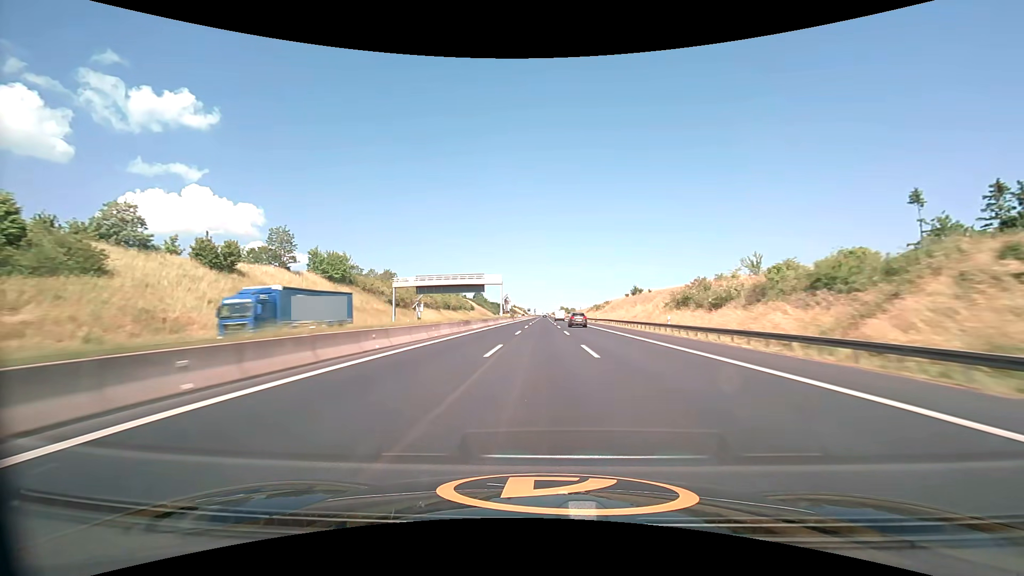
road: motorway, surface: asphalt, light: Day
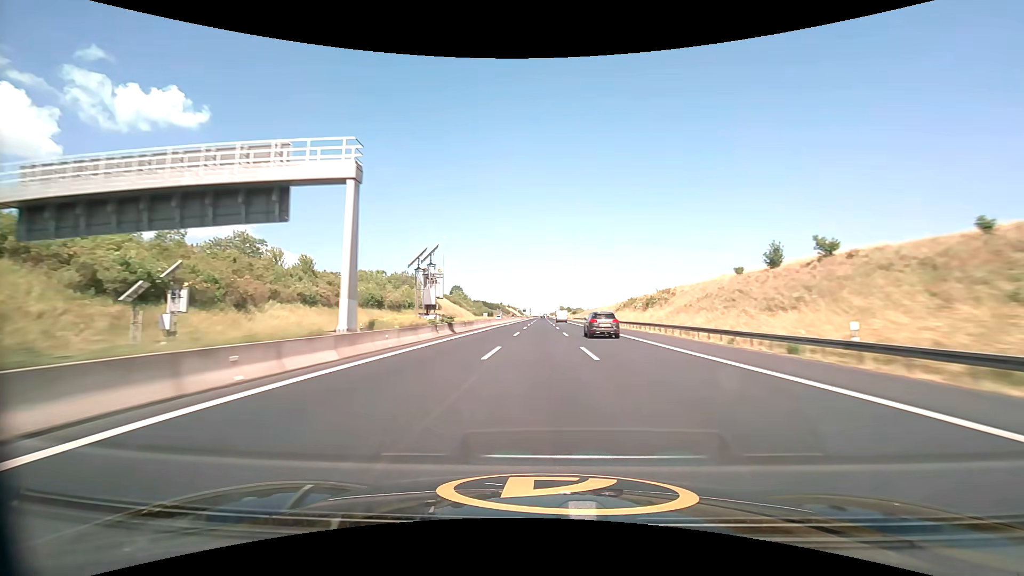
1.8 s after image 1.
(+0.2, +72.0) m; 0°
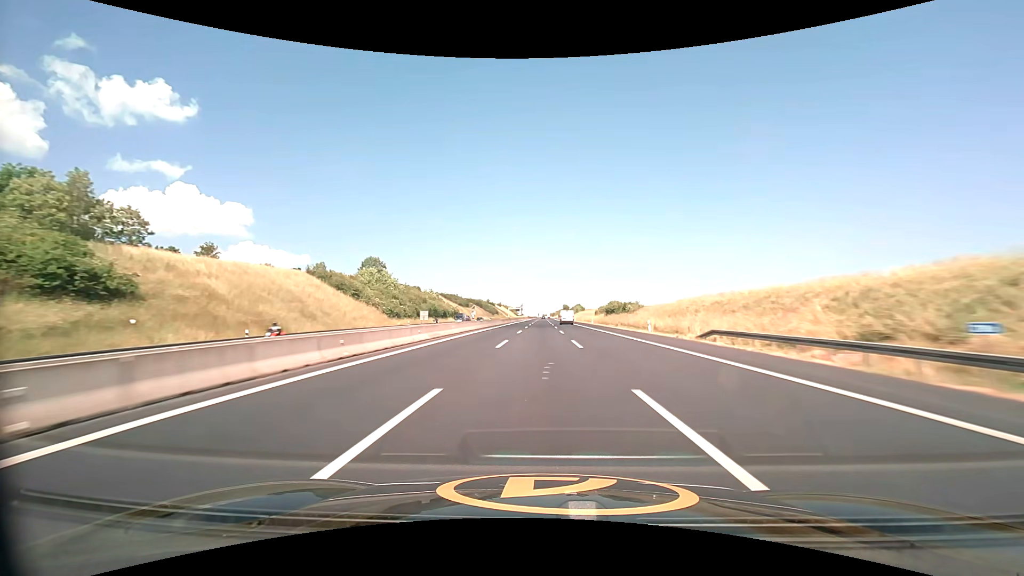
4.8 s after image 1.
(+0.2, +120.2) m; 0°
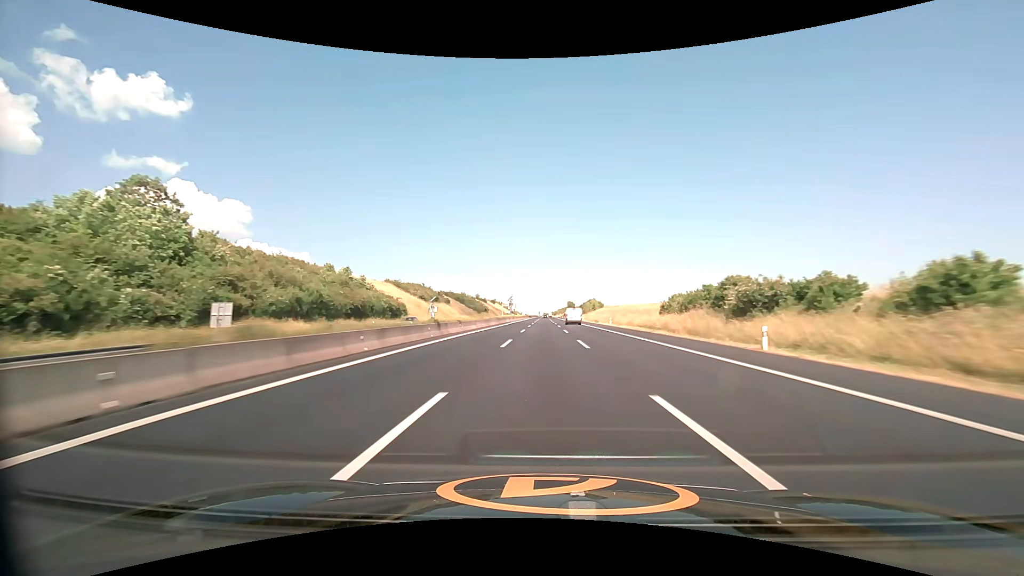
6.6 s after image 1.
(-0.1, +72.4) m; 0°
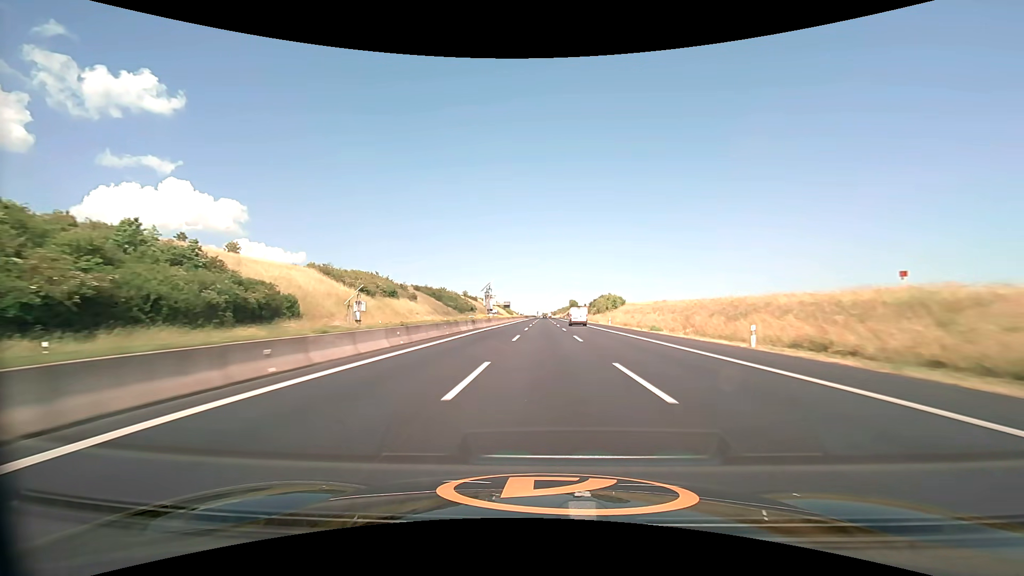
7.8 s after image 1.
(0.0, +48.4) m; 0°
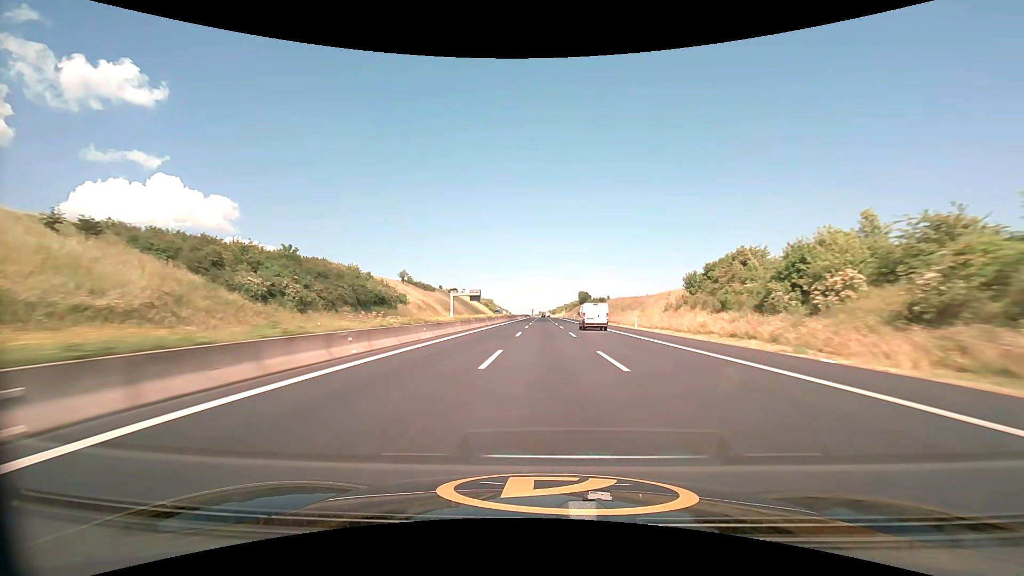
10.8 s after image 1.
(+0.5, +121.5) m; 0°
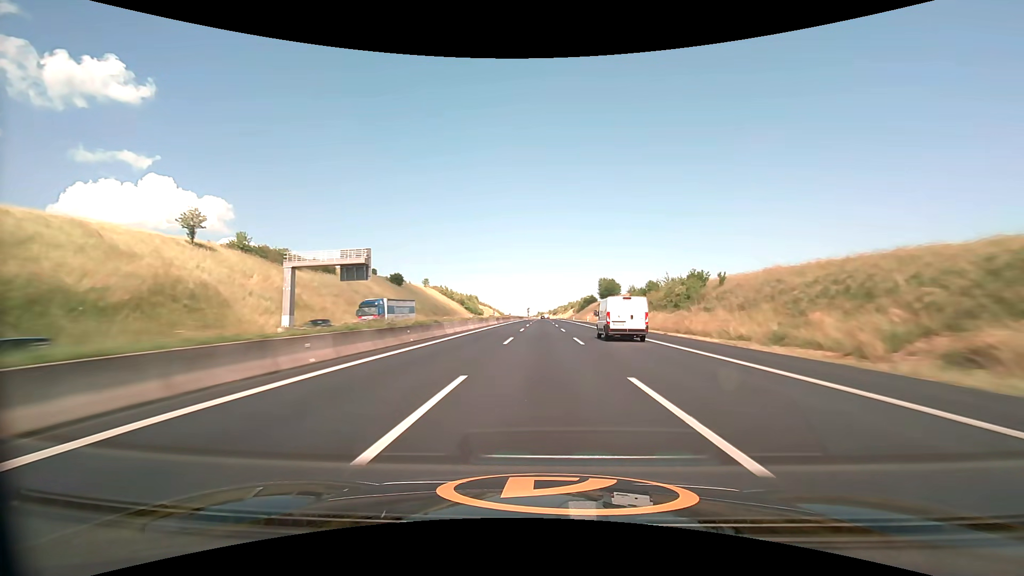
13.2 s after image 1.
(+0.3, +97.2) m; 0°
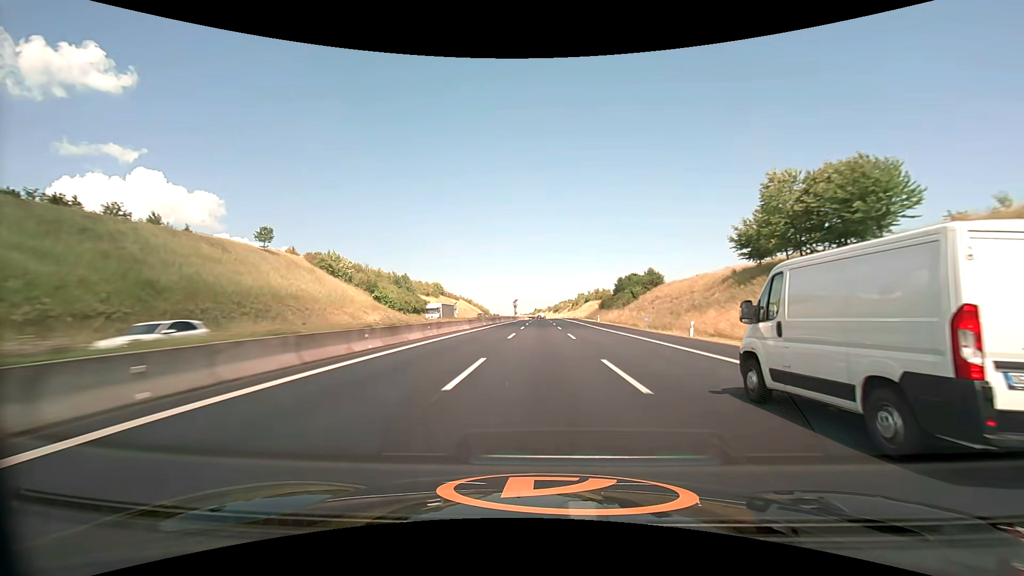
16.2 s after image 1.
(+0.1, +121.5) m; 0°
(0, +10) (0, +20) (0, +30) (0, +40) (0, +50) (0, +60) (0, +70) (0, +80) (0, +90) (0, +100) m
